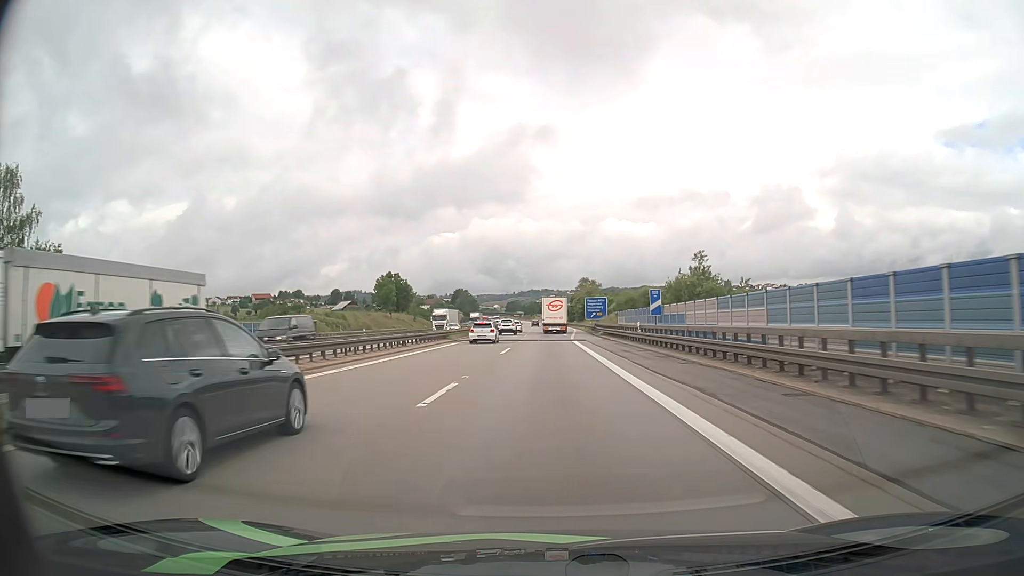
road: motorway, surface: asphalt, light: Day
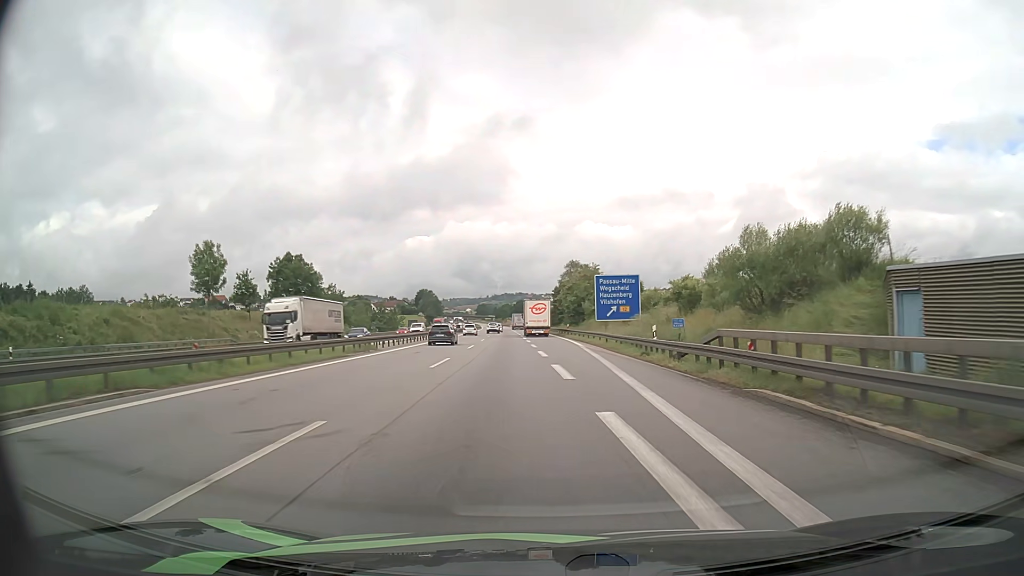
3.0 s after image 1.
(+0.3, +61.2) m; +2°
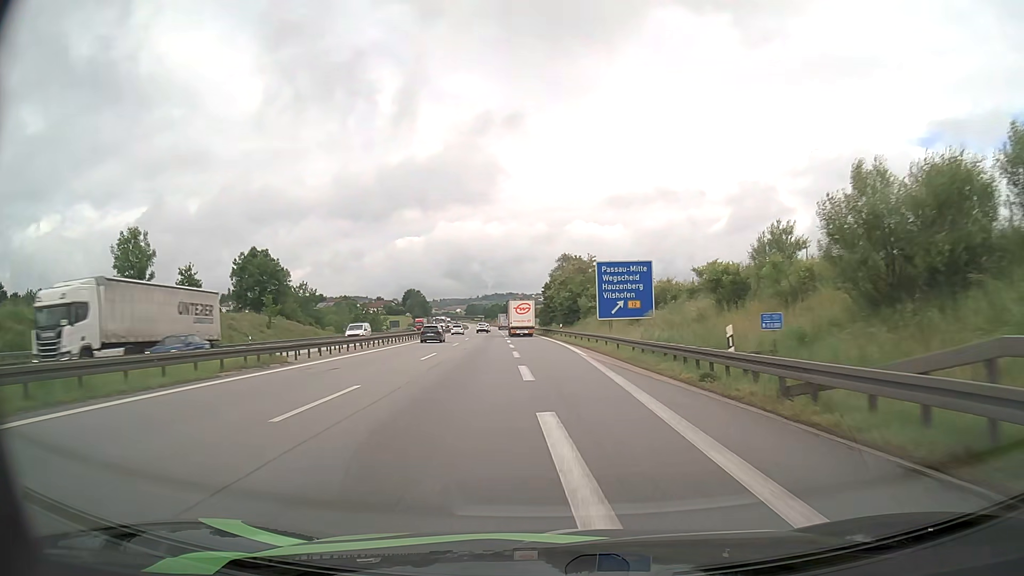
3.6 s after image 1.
(+0.1, +11.9) m; +1°
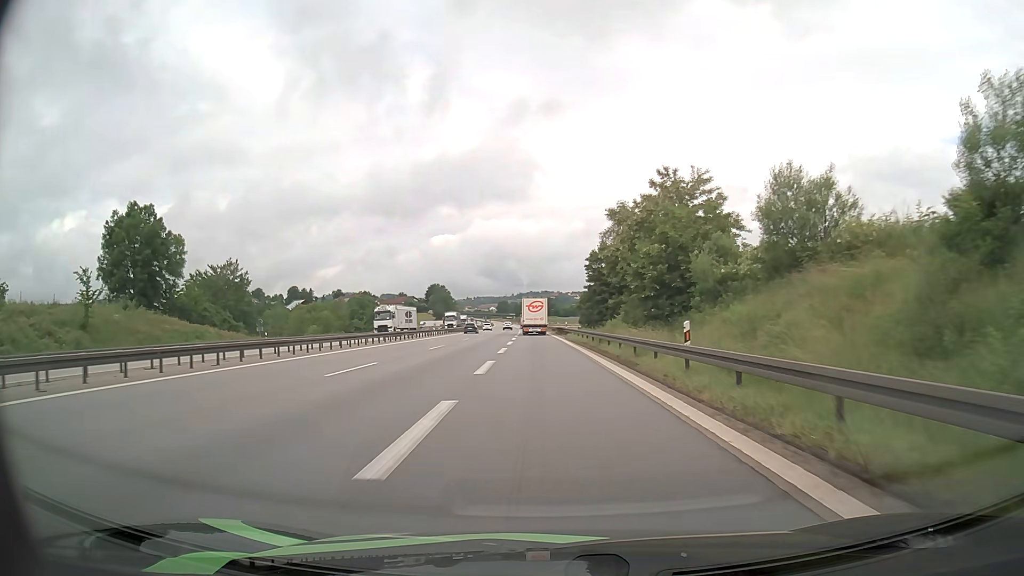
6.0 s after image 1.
(-1.0, +46.7) m; -3°
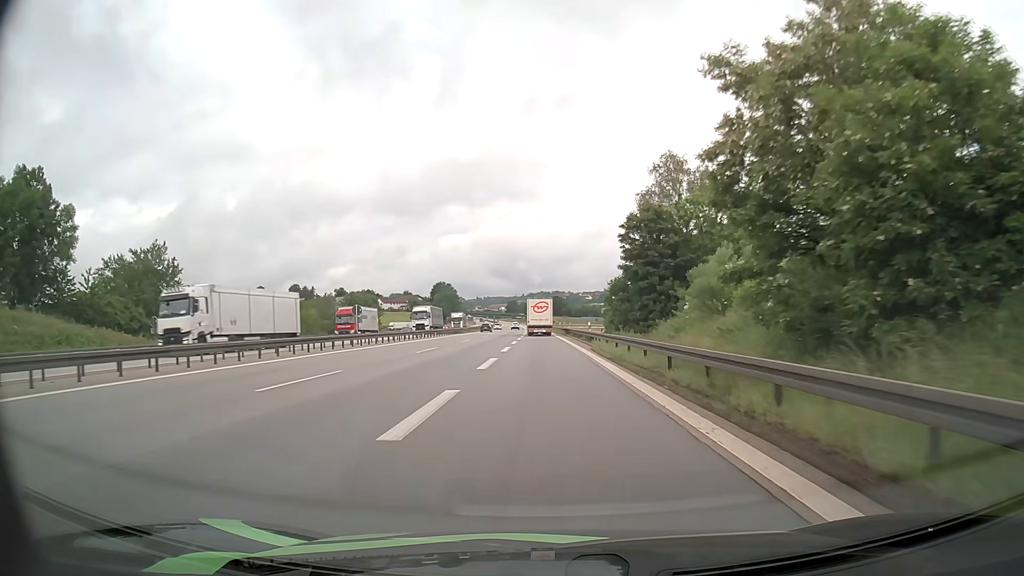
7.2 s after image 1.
(-0.2, +22.2) m; -1°
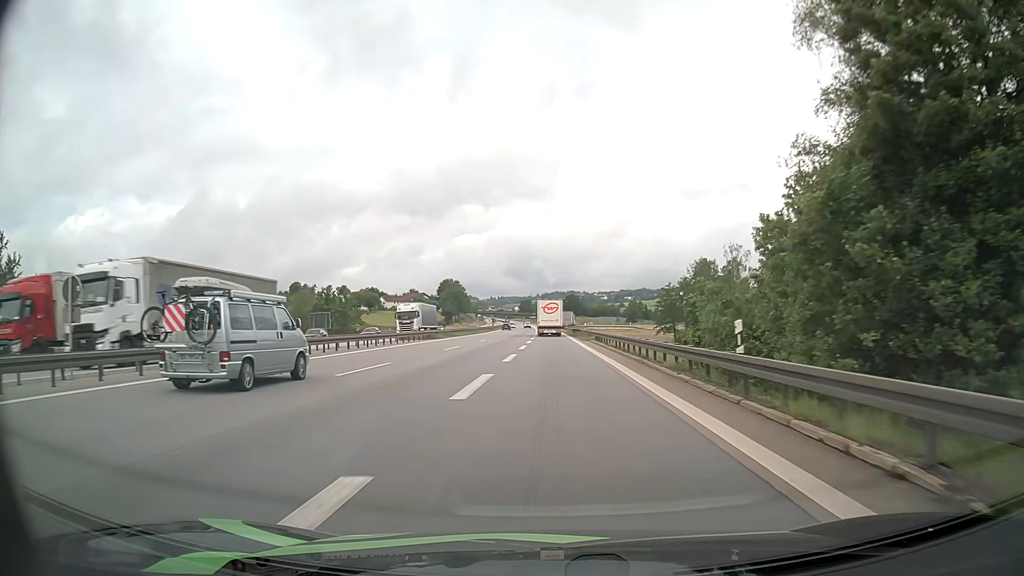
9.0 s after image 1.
(-0.4, +31.6) m; -1°
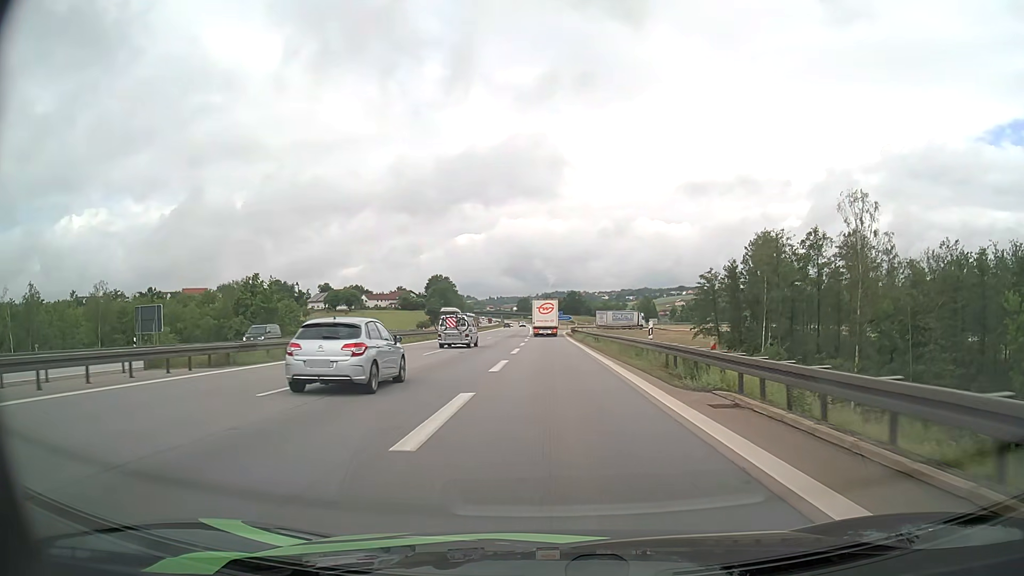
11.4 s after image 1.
(+0.1, +40.9) m; 0°
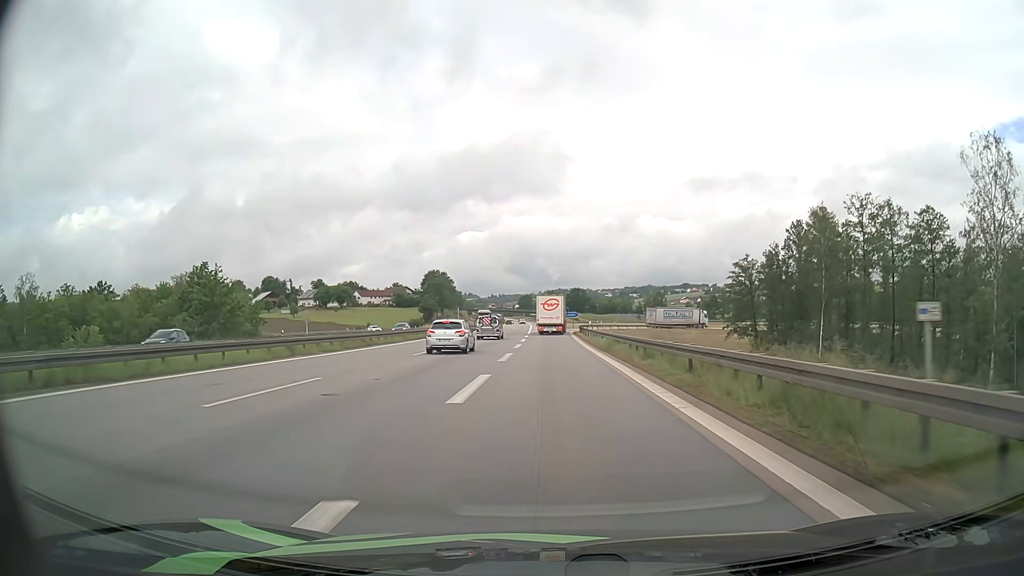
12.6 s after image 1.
(0.0, +20.0) m; 0°
(0, +10) (0, +20) (0, +30) (0, +40) (0, +50) (0, +60) (0, +70) (0, +80) (+1, +90) (+3, +100) m
